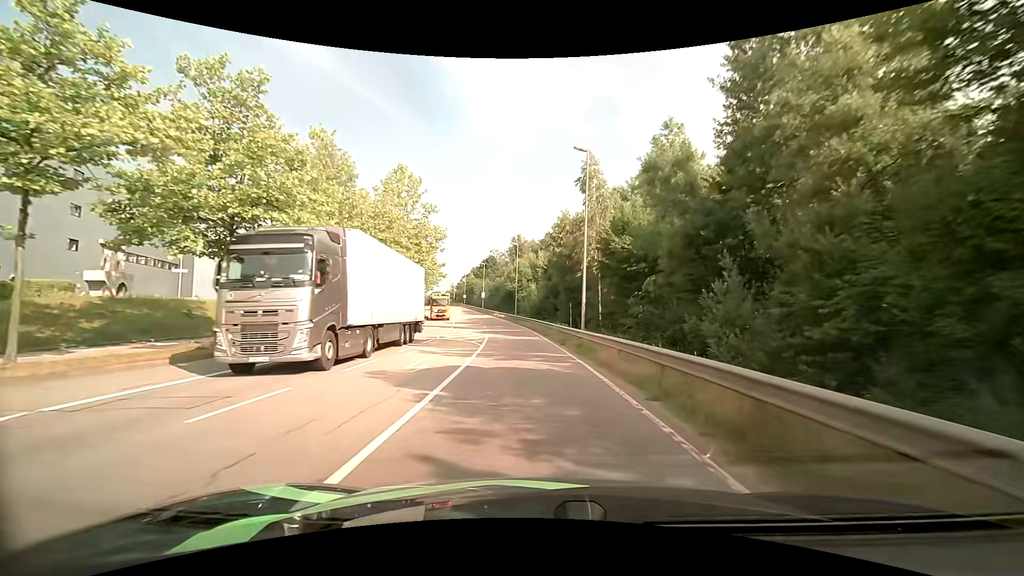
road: secondary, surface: asphalt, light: Day
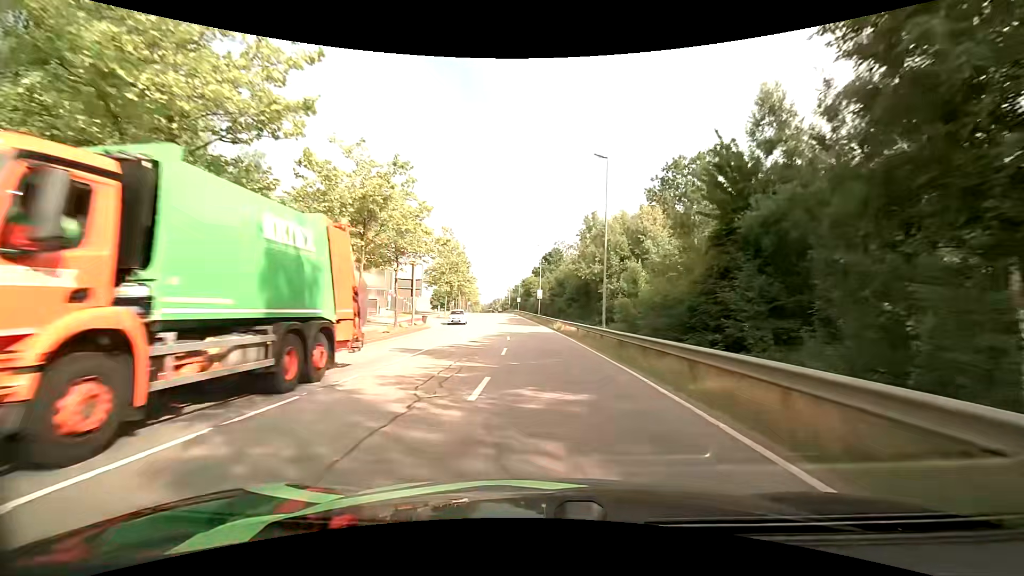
(-2.5, +39.1) m; -8°
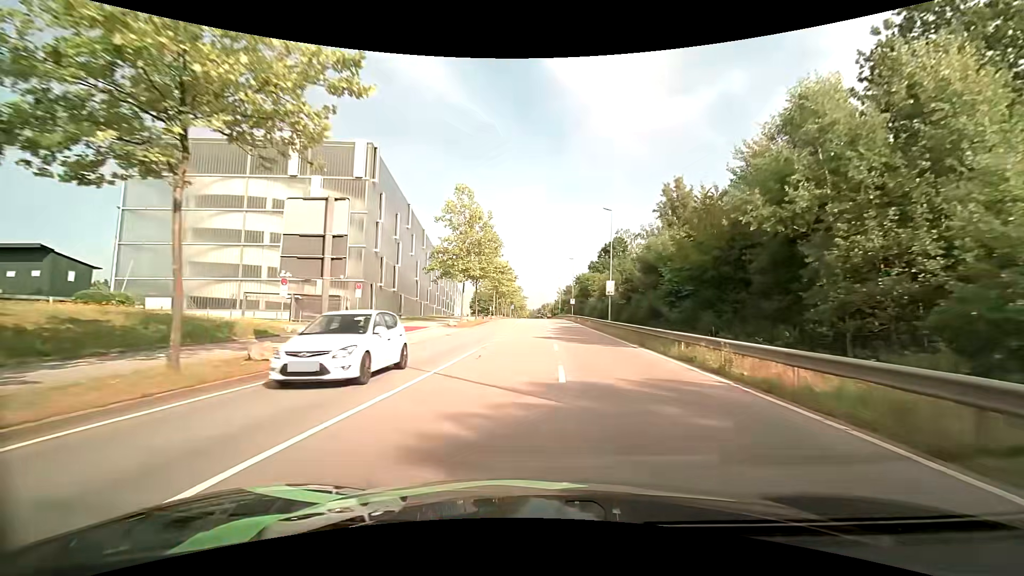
(-1.5, +25.0) m; -6°
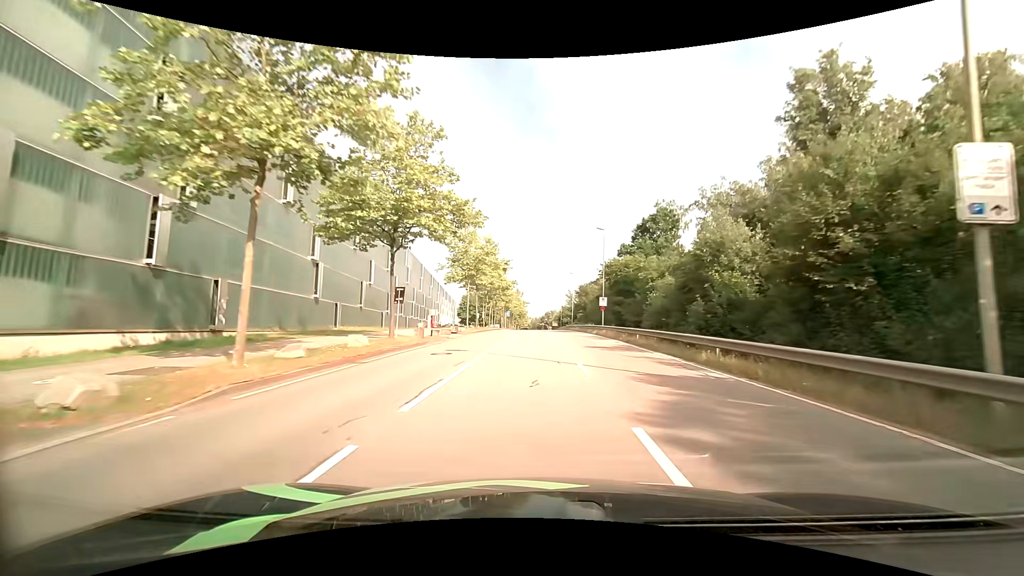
(-0.2, +34.3) m; 0°
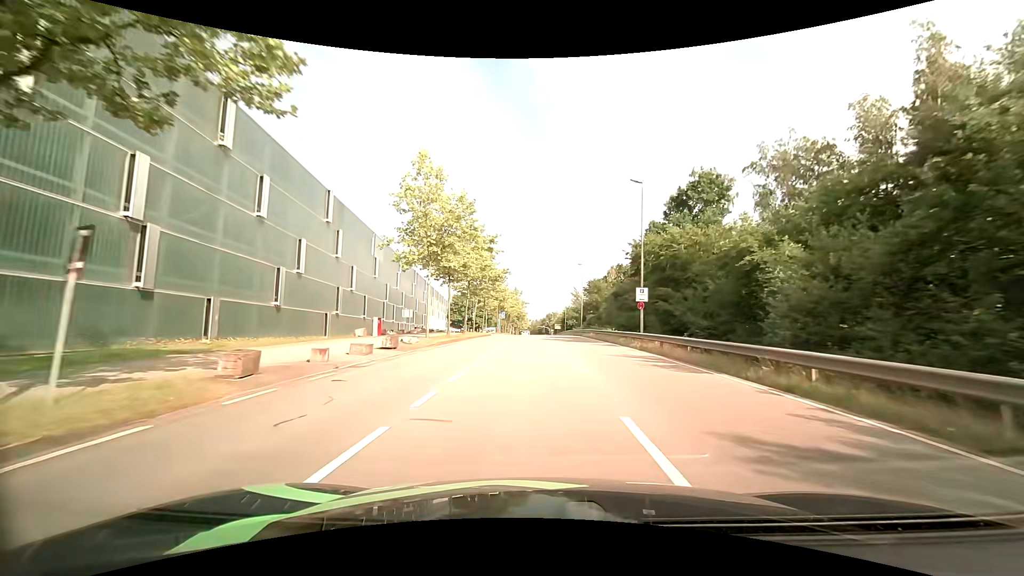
(0.0, +17.3) m; 0°
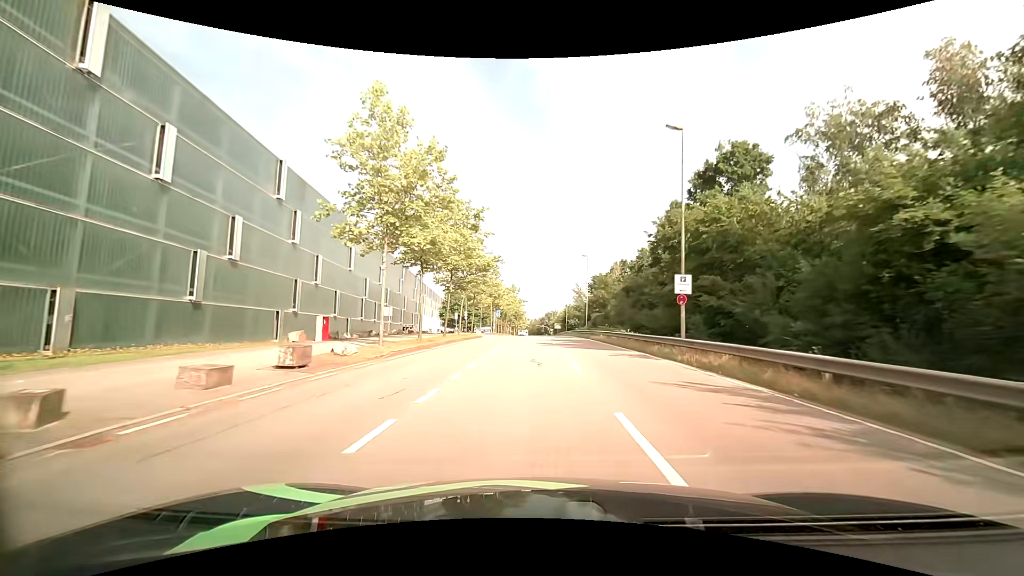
(0.0, +8.6) m; 0°
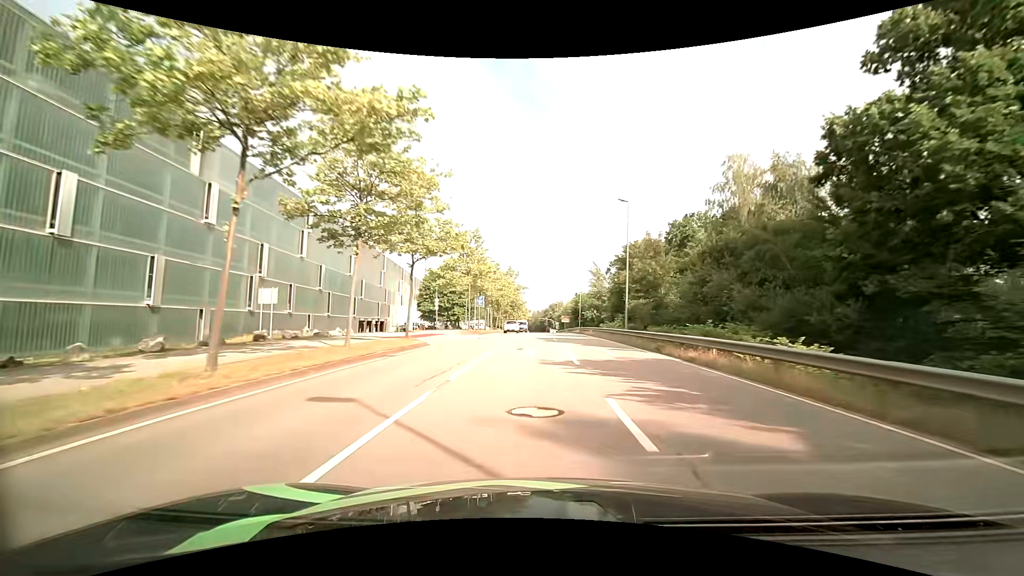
(-0.2, +26.1) m; -1°
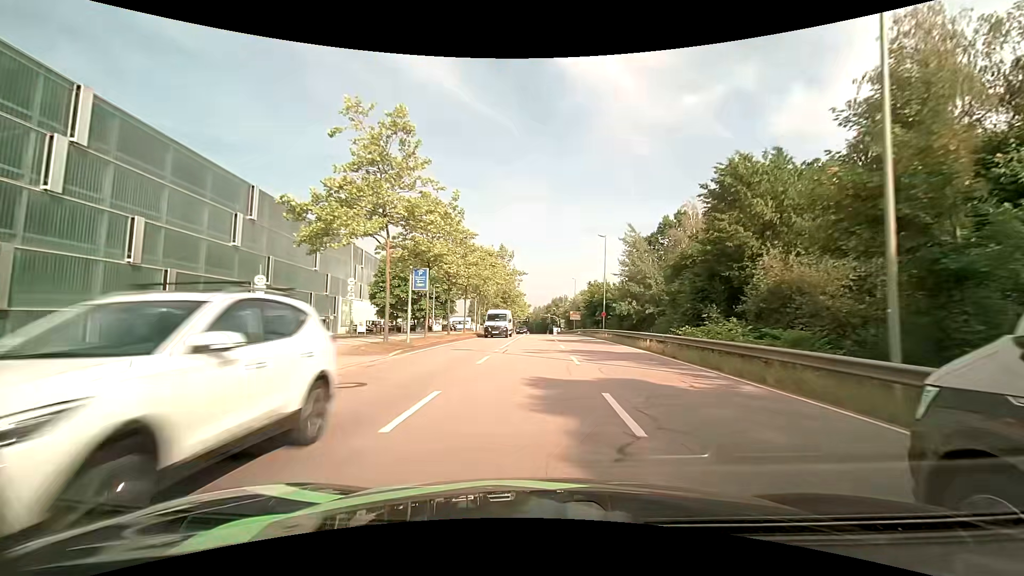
(-0.1, +26.4) m; 0°
(0, +10) (0, +20) (0, +30) (0, +40) (0, +50) (0, +60) (0, +70) (0, +80) (0, +90) (0, +100) m
